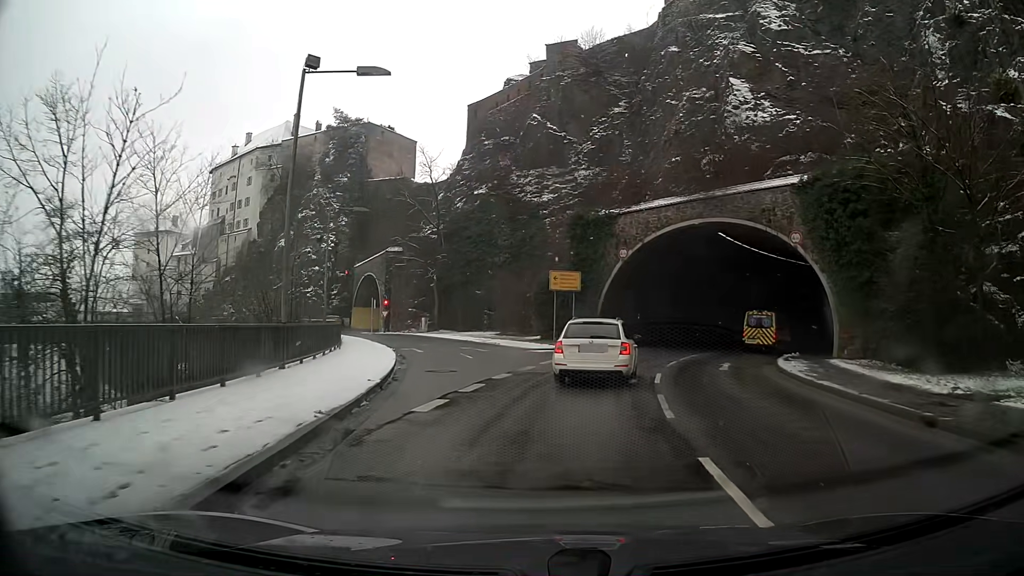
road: primary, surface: asphalt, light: Day
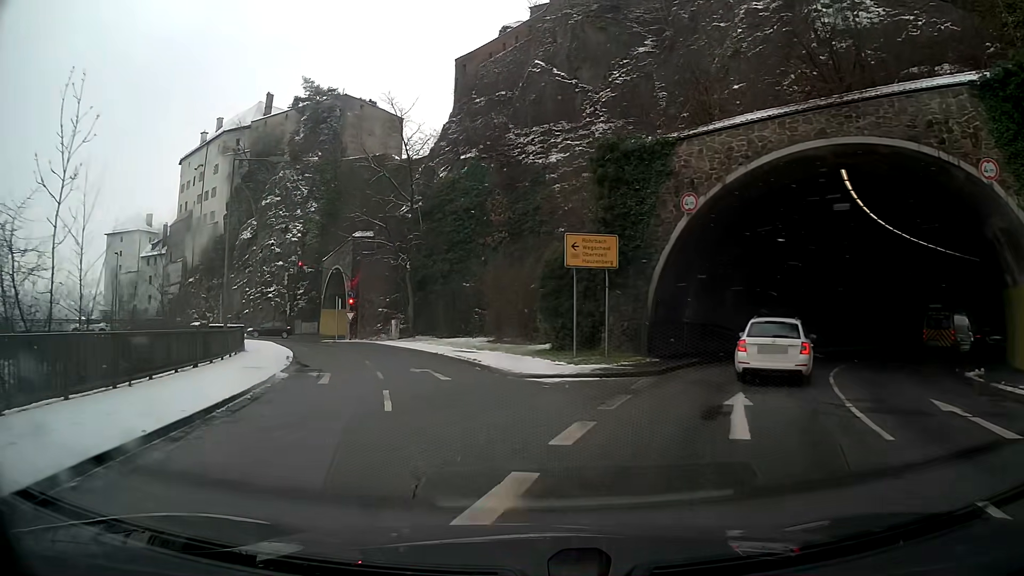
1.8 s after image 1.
(-0.2, +14.6) m; -3°
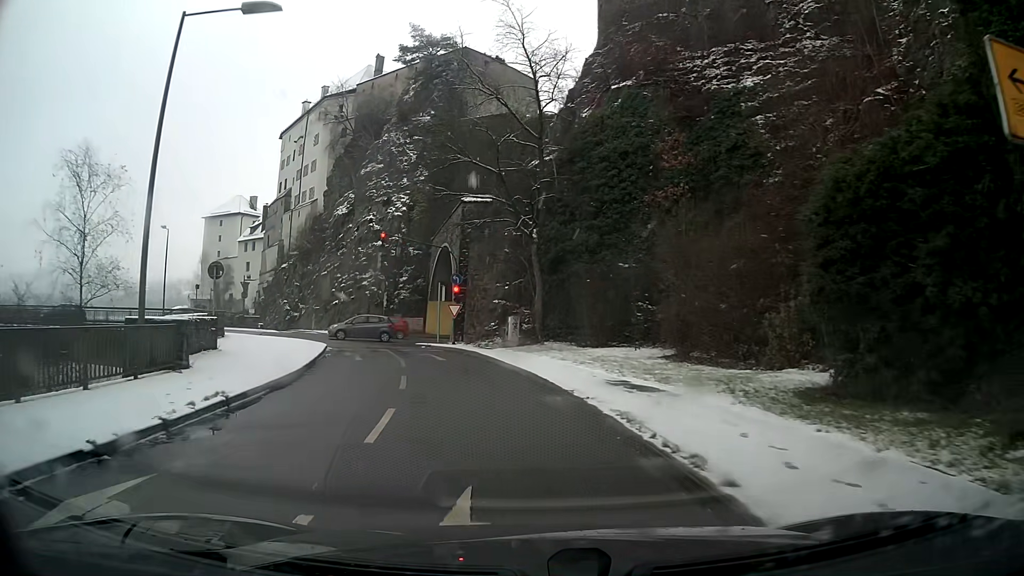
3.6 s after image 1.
(-1.7, +14.9) m; -12°
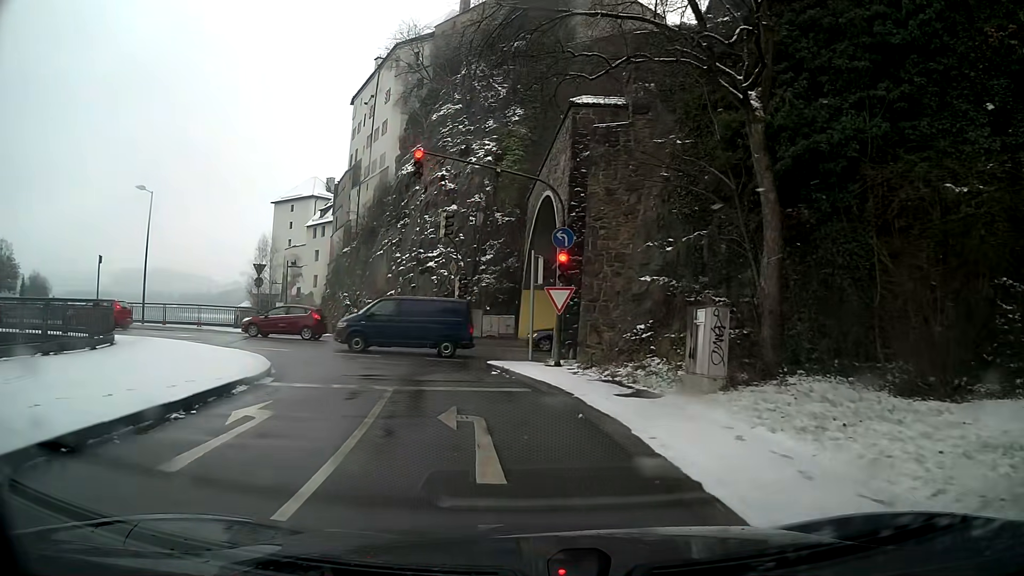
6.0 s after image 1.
(-1.4, +17.1) m; -9°
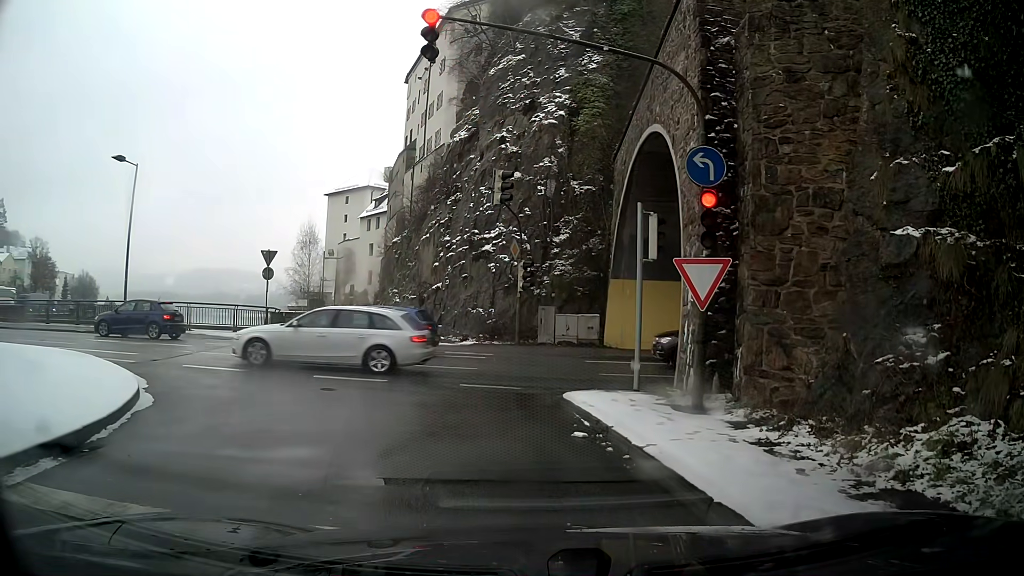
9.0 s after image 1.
(-0.5, +8.2) m; -8°
